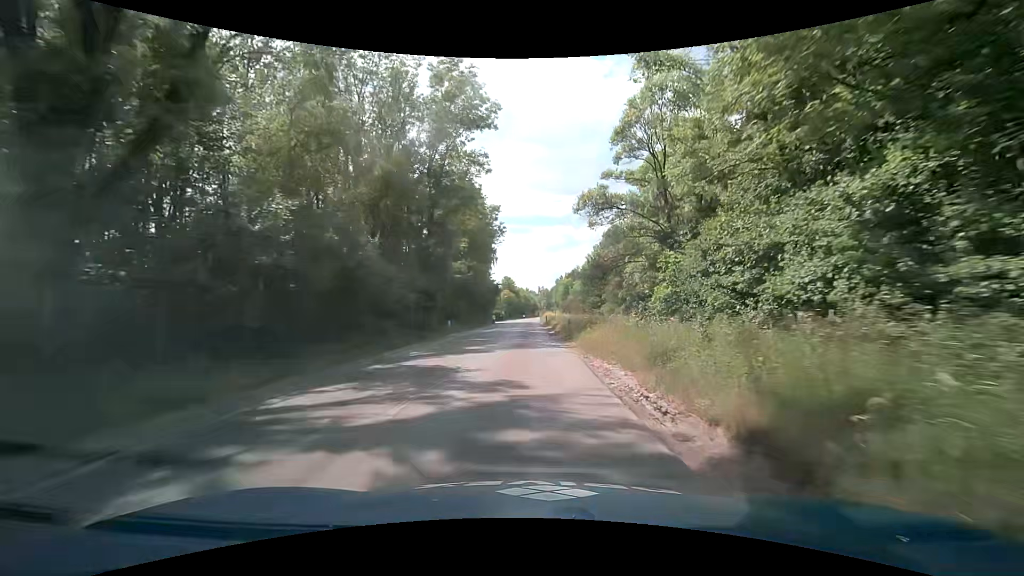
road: residential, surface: asphalt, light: Day
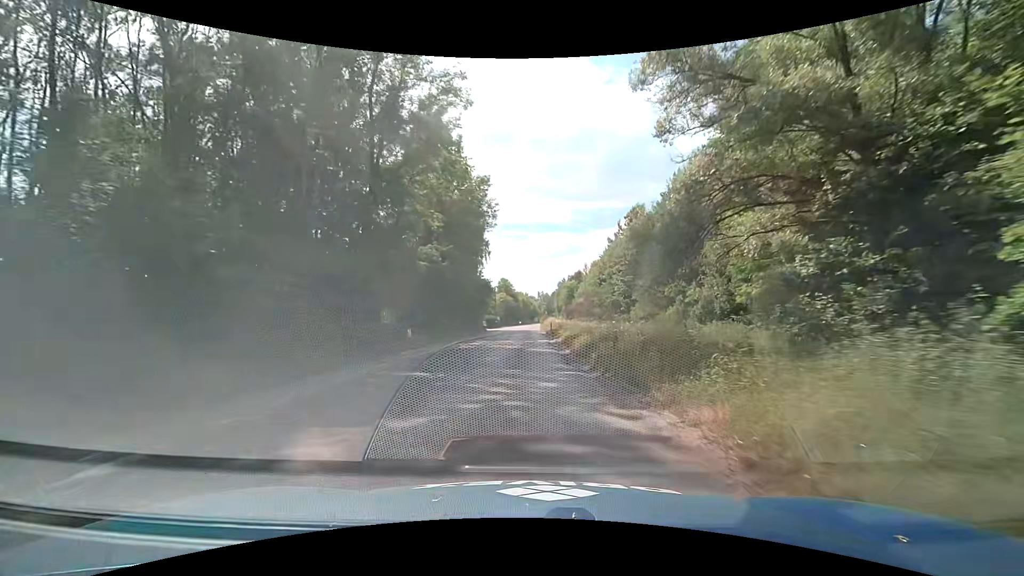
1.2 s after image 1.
(-0.1, +15.2) m; +1°
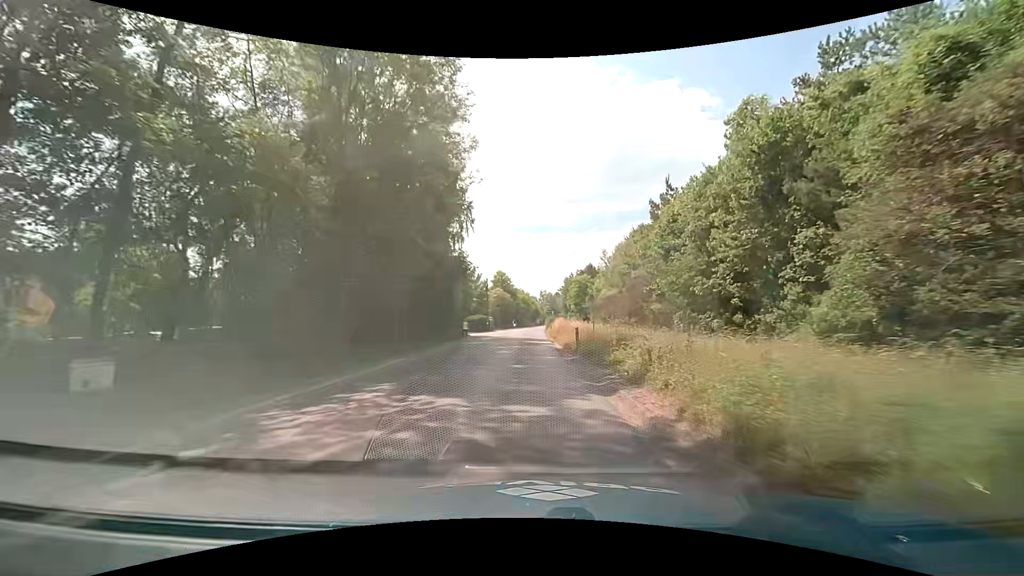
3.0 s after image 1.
(-0.3, +23.0) m; -2°
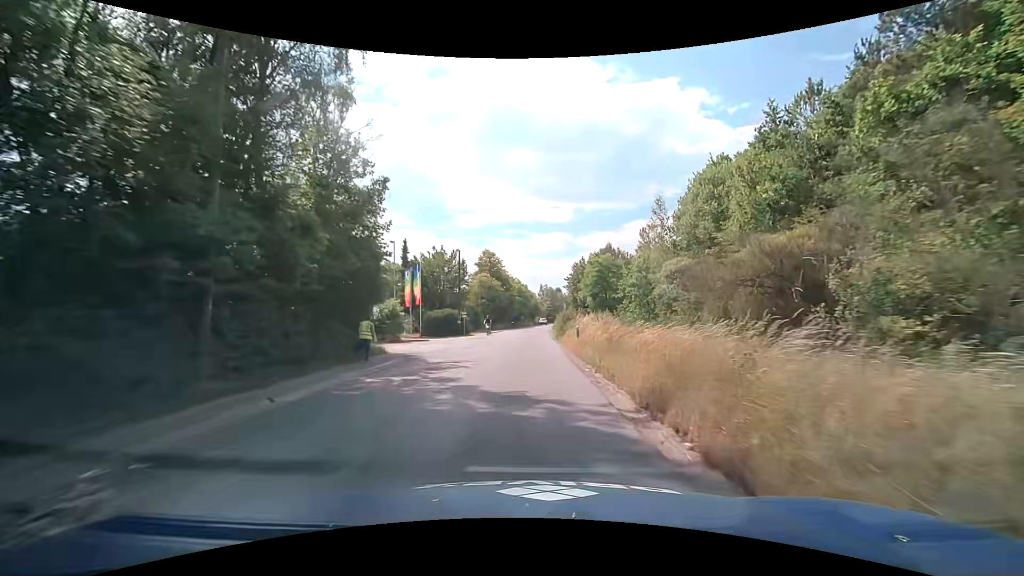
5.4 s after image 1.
(+0.5, +30.4) m; +1°
(0, +10) (0, +20) (0, +30) (0, +40) (+1, +50) (+1, +60) (+1, +70) (+2, +80) (+3, +90) (+4, +100) m
